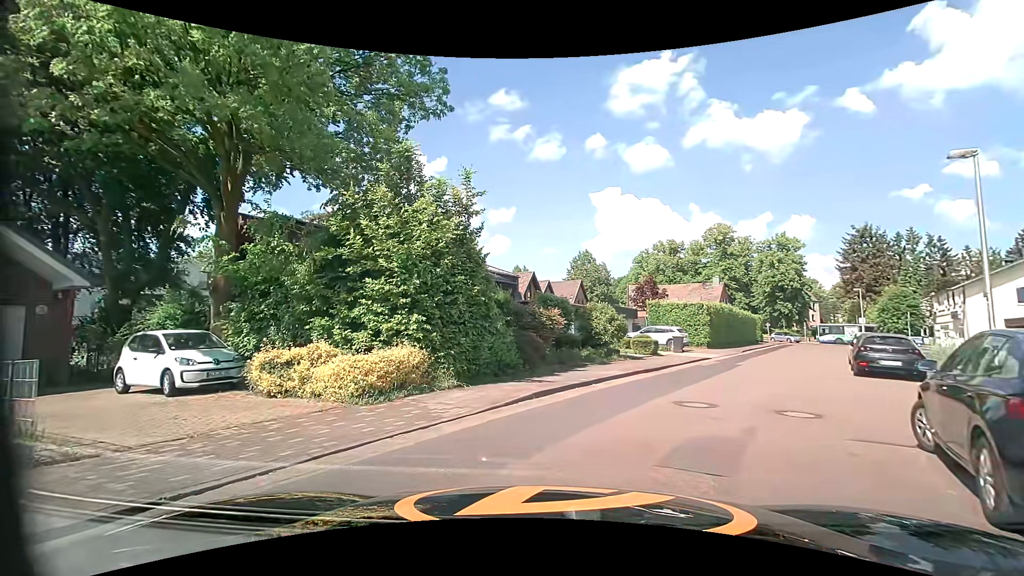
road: tertiary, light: Day
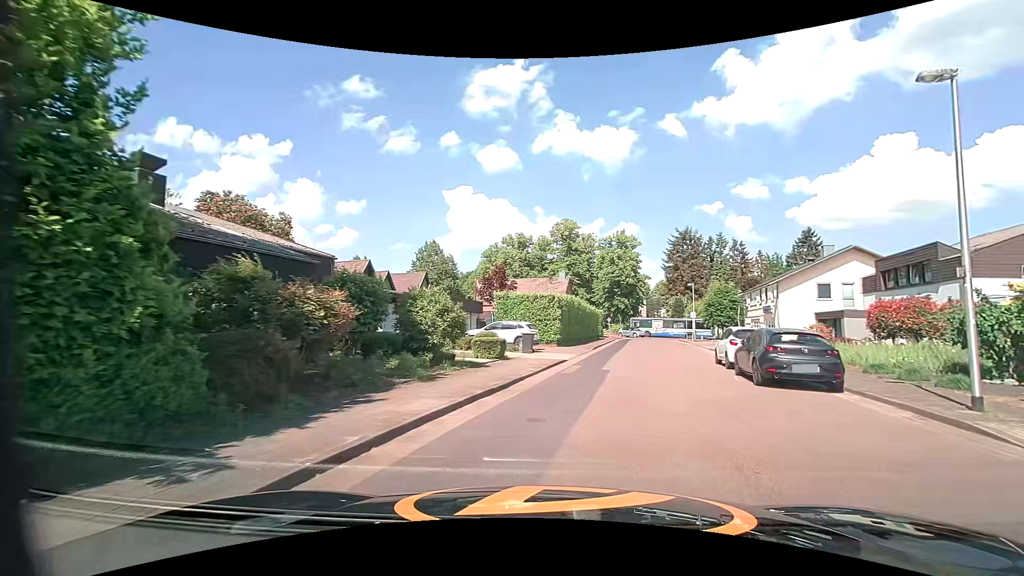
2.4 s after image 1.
(+0.8, +7.1) m; +16°
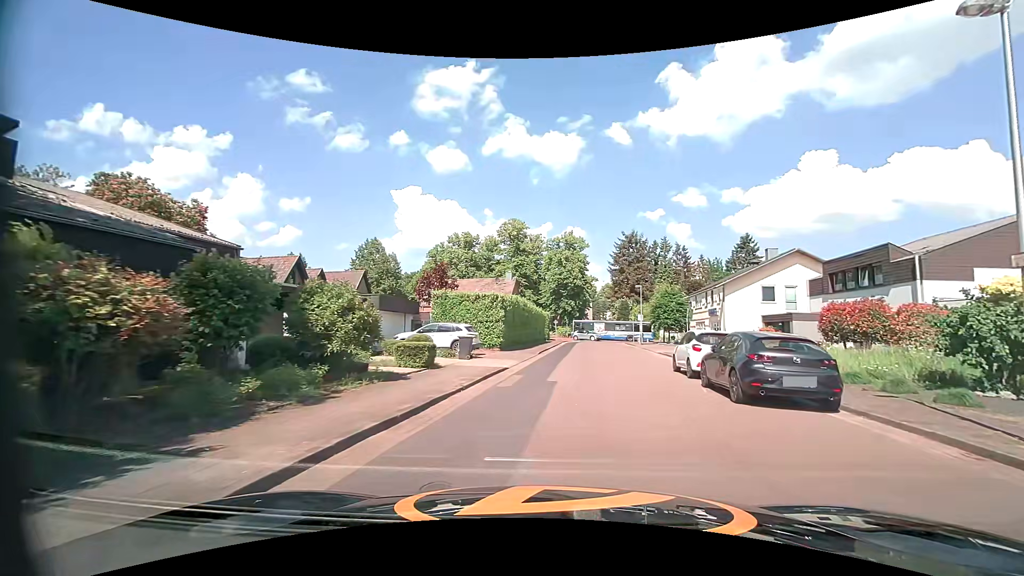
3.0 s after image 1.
(+0.2, +3.0) m; +7°
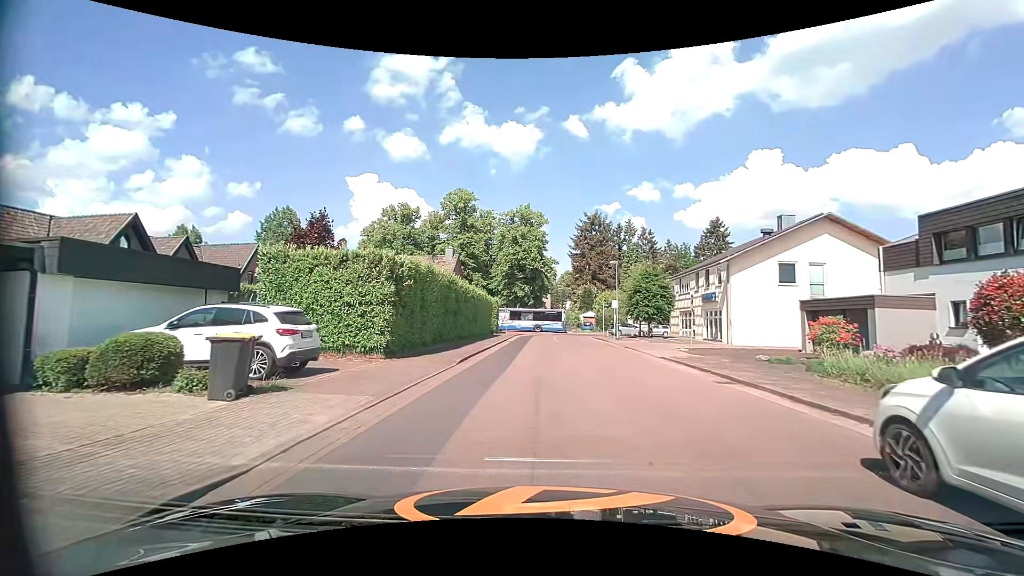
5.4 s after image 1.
(+0.7, +13.6) m; +4°
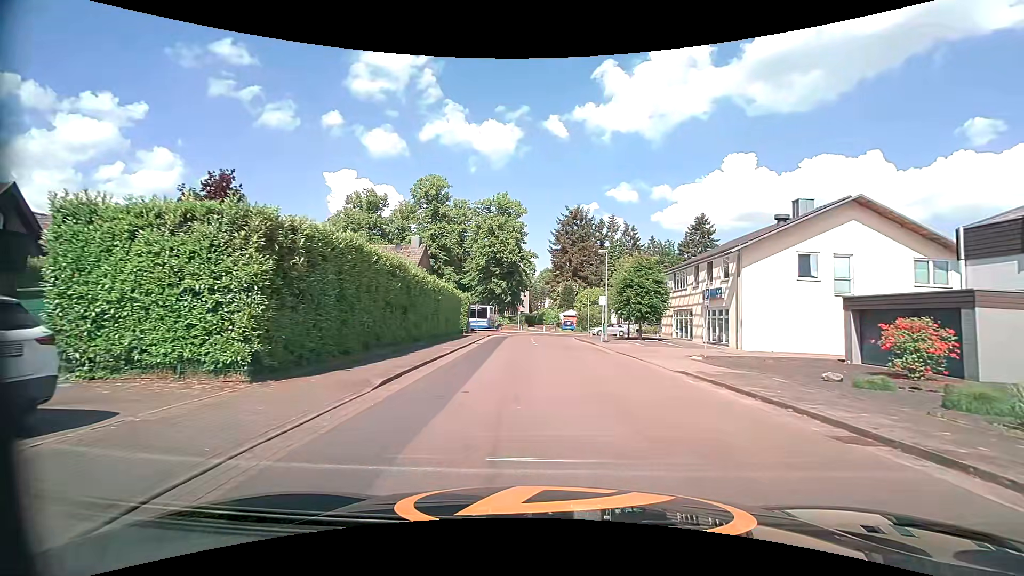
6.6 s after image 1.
(0.0, +5.9) m; +2°
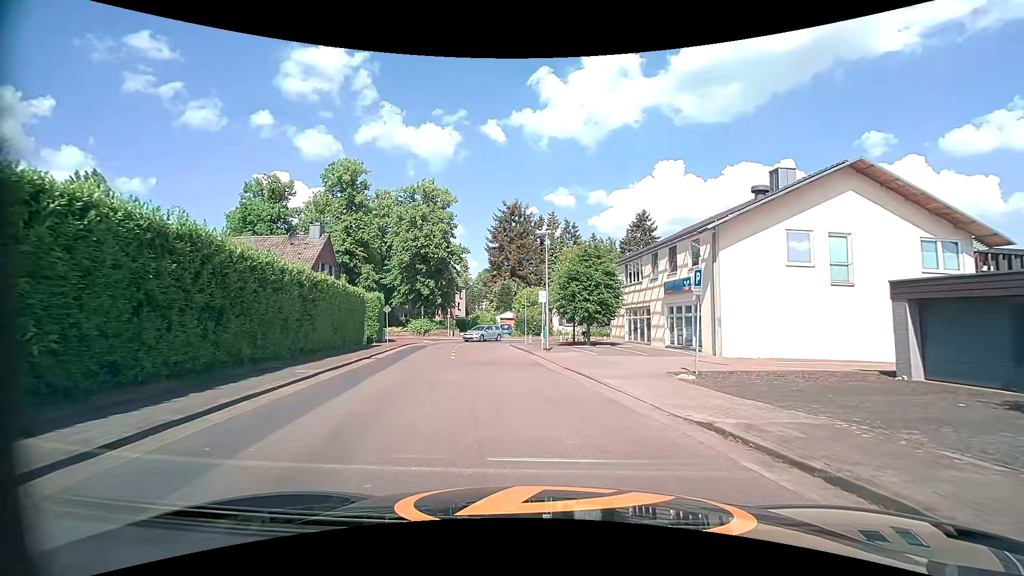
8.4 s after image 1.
(+0.8, +8.0) m; +7°
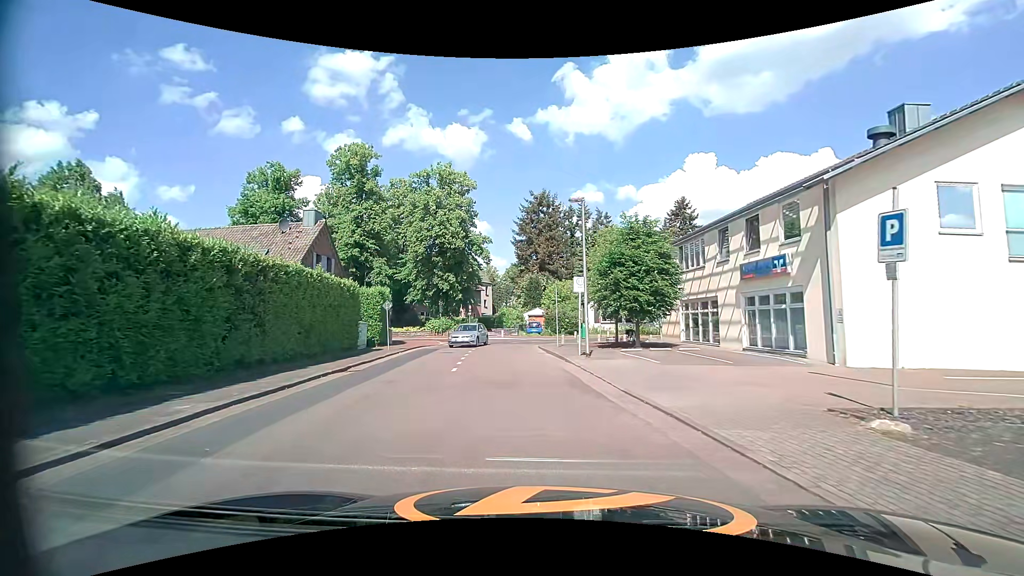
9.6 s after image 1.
(-0.1, +6.4) m; -3°
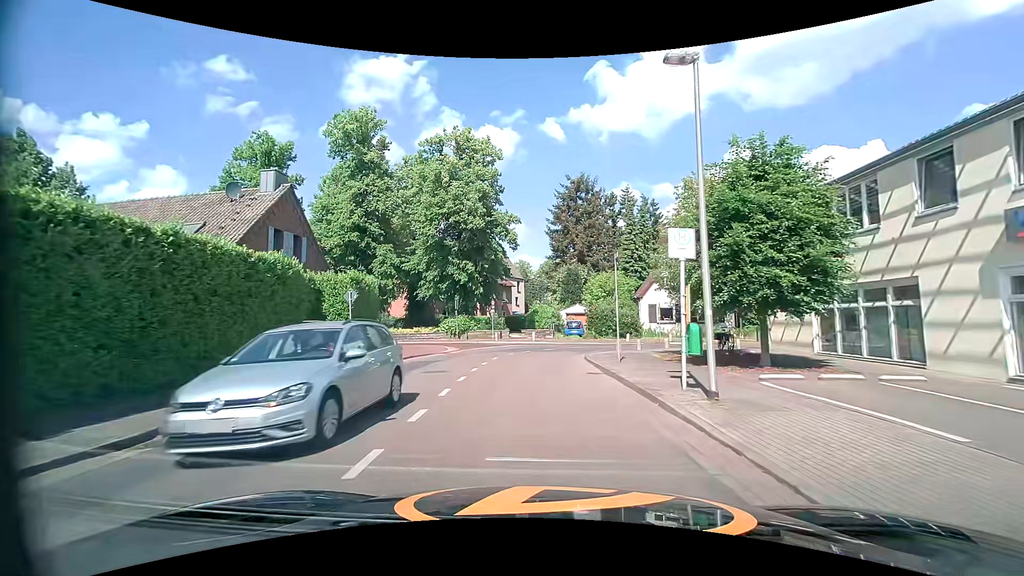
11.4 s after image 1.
(-0.4, +10.0) m; -5°
